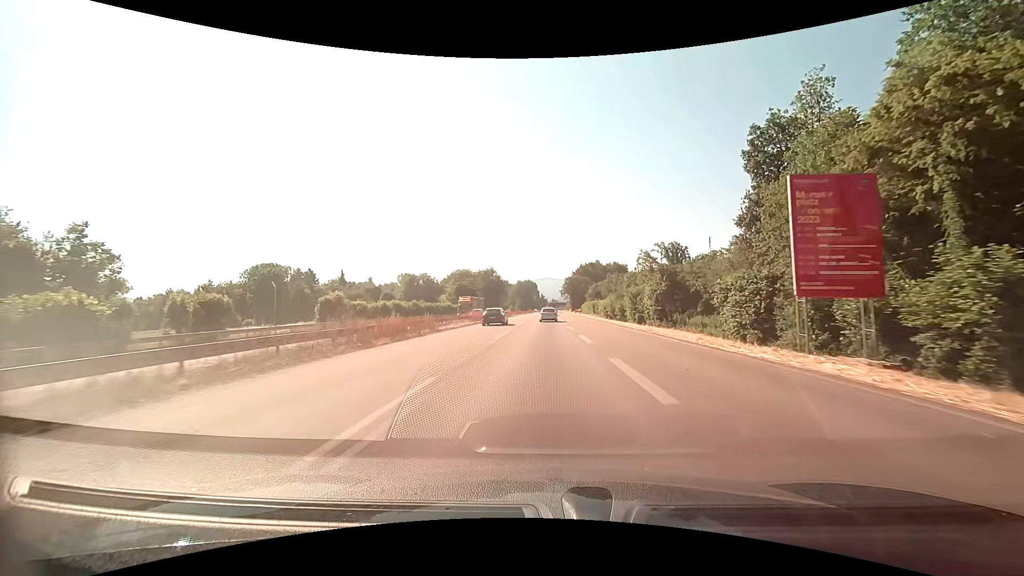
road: trunk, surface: asphalt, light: Day
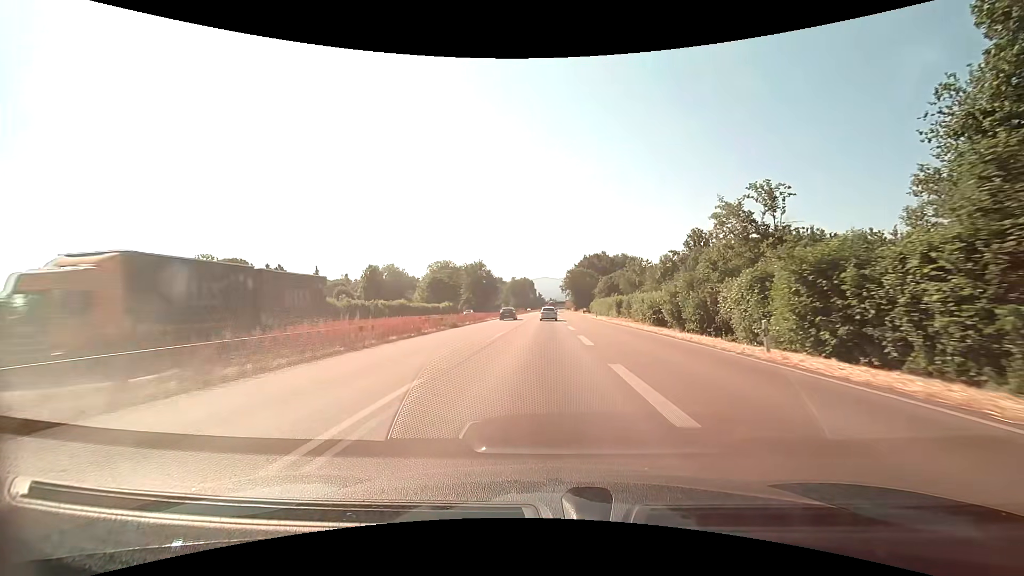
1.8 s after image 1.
(+0.1, +37.5) m; 0°
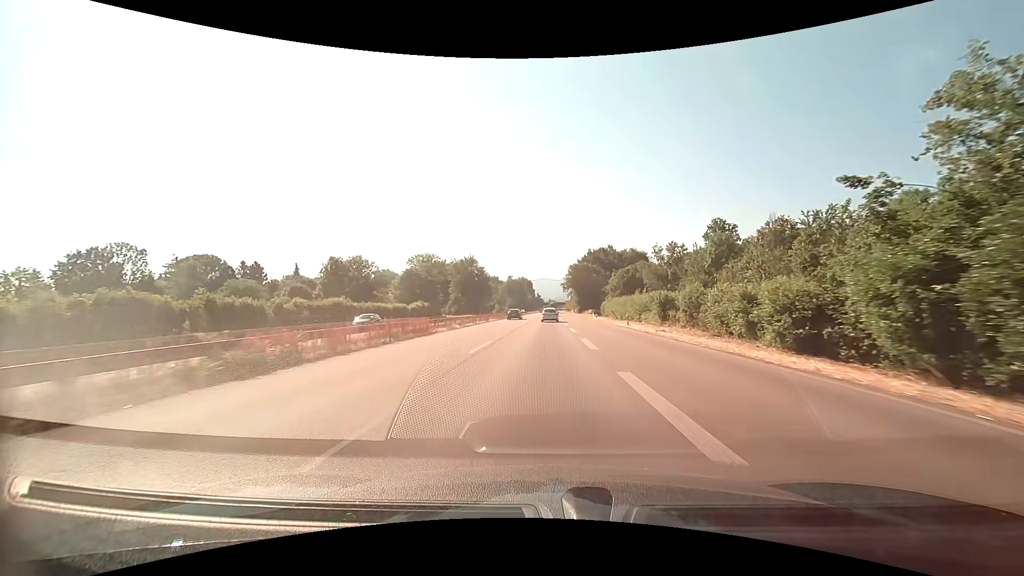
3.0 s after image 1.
(0.0, +25.4) m; 0°
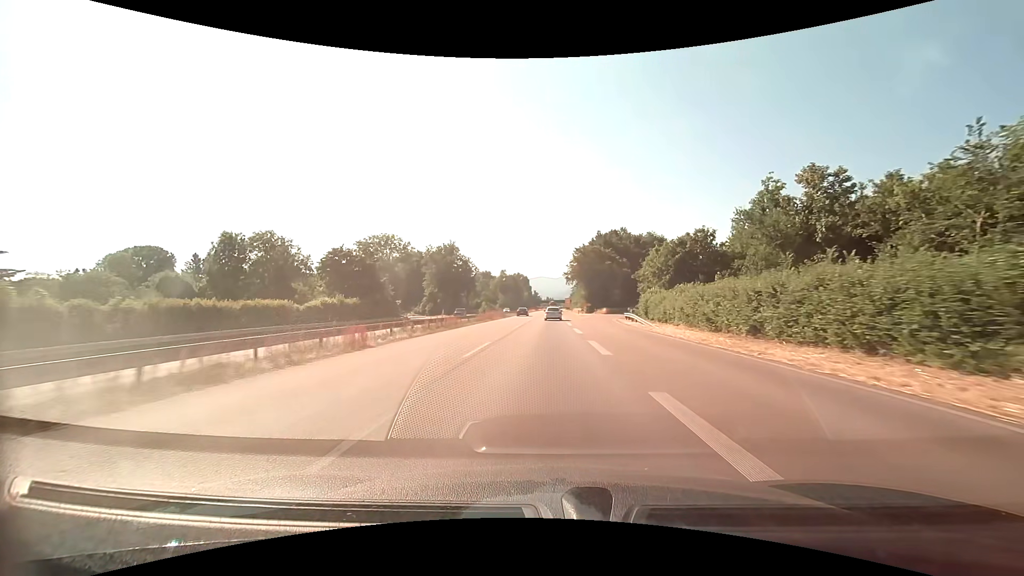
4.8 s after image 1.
(+0.1, +38.7) m; 0°
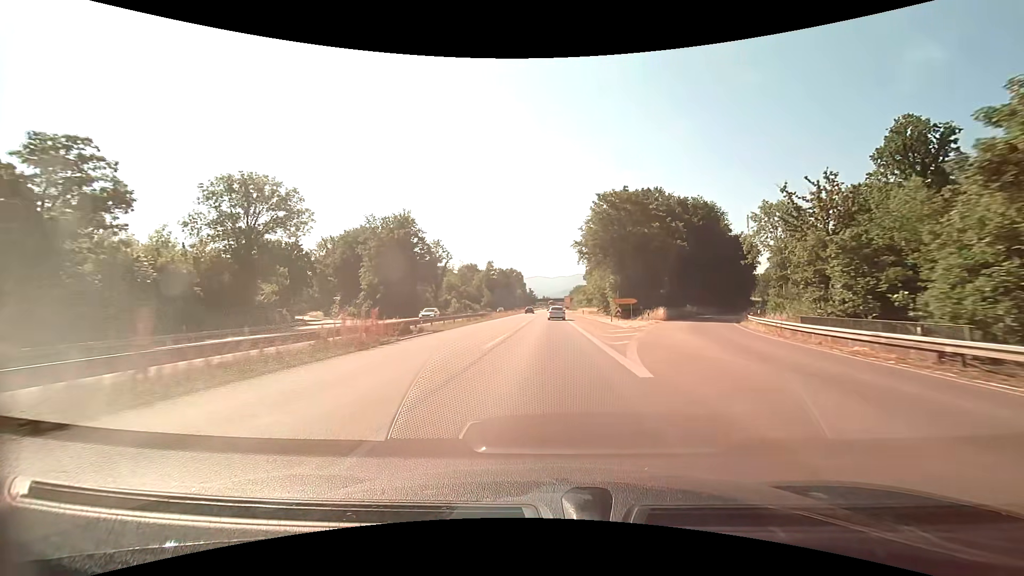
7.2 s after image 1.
(+0.2, +52.3) m; +1°
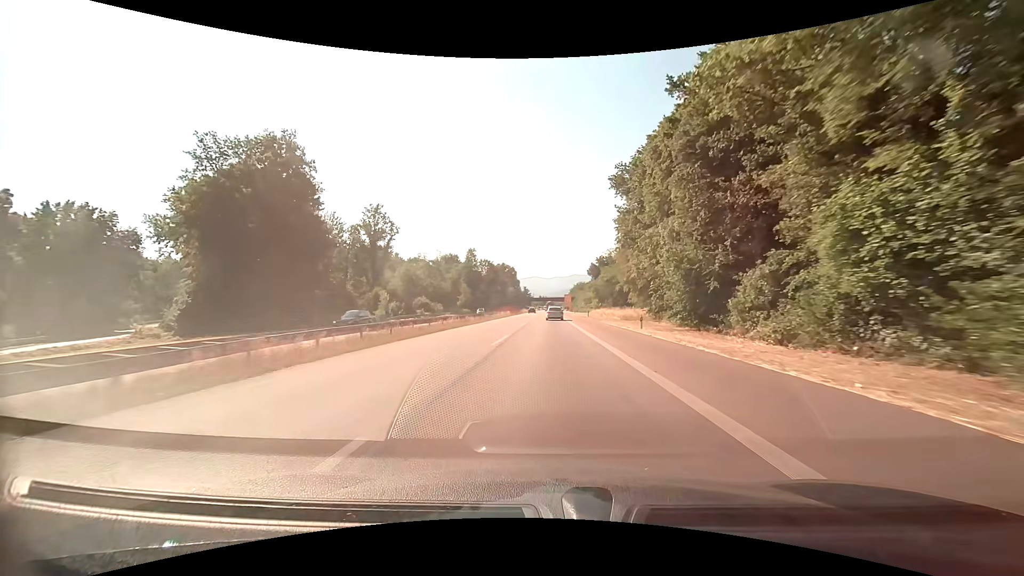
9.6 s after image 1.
(+0.2, +53.2) m; 0°
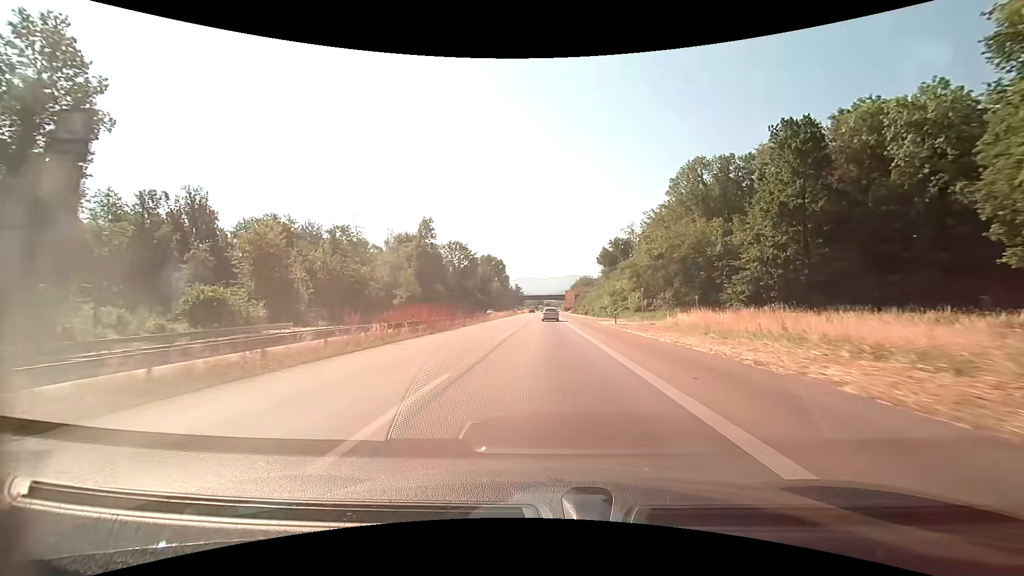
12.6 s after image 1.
(+0.4, +67.4) m; +1°
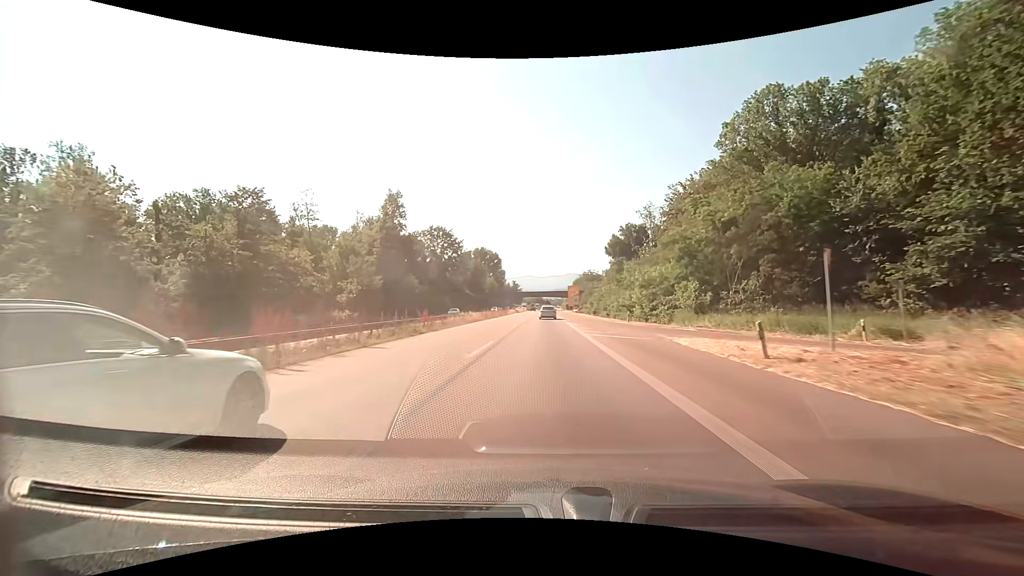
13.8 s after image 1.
(0.0, +27.2) m; 0°
(0, +10) (0, +20) (0, +30) (0, +40) (0, +50) (0, +60) (0, +70) (0, +80) (0, +90) (0, +100) m
